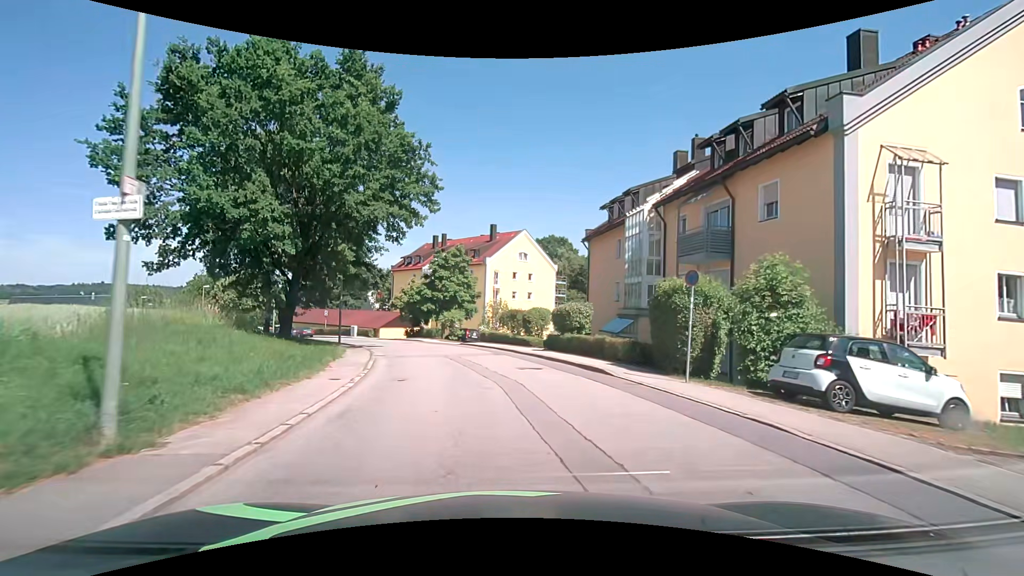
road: unclassified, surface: asphalt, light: Day
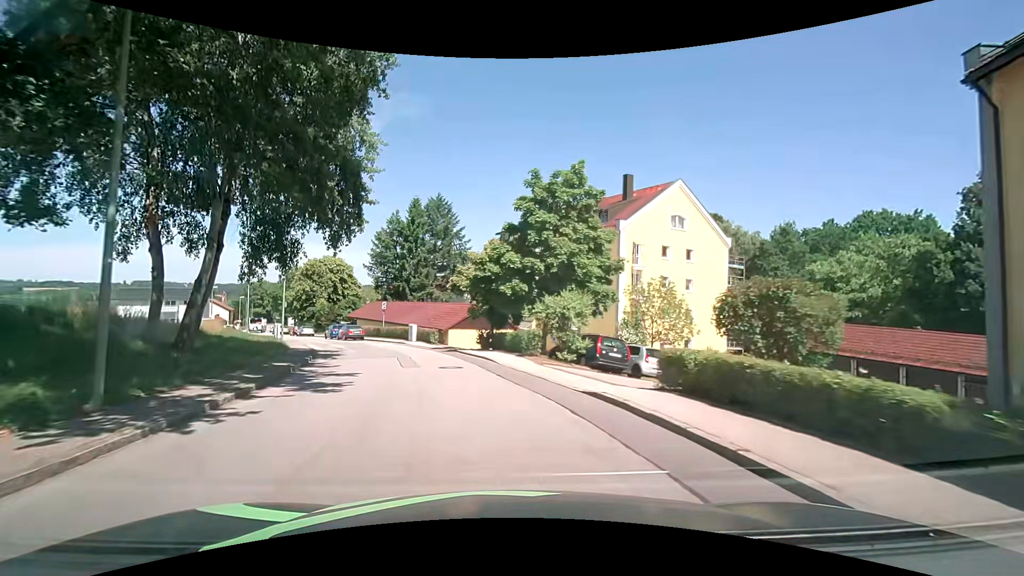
(-2.0, +25.0) m; -12°
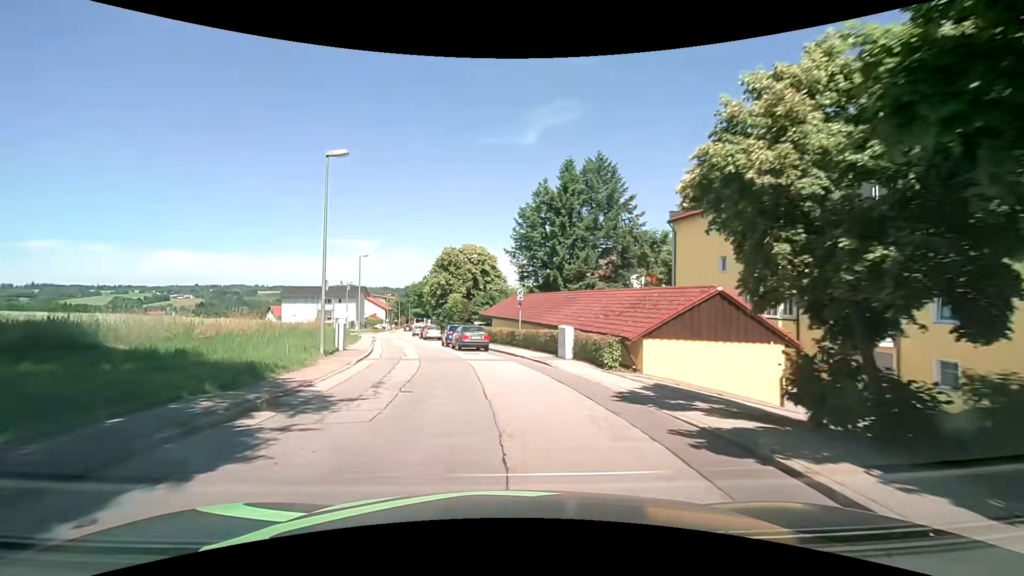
(-3.0, +19.5) m; -19°
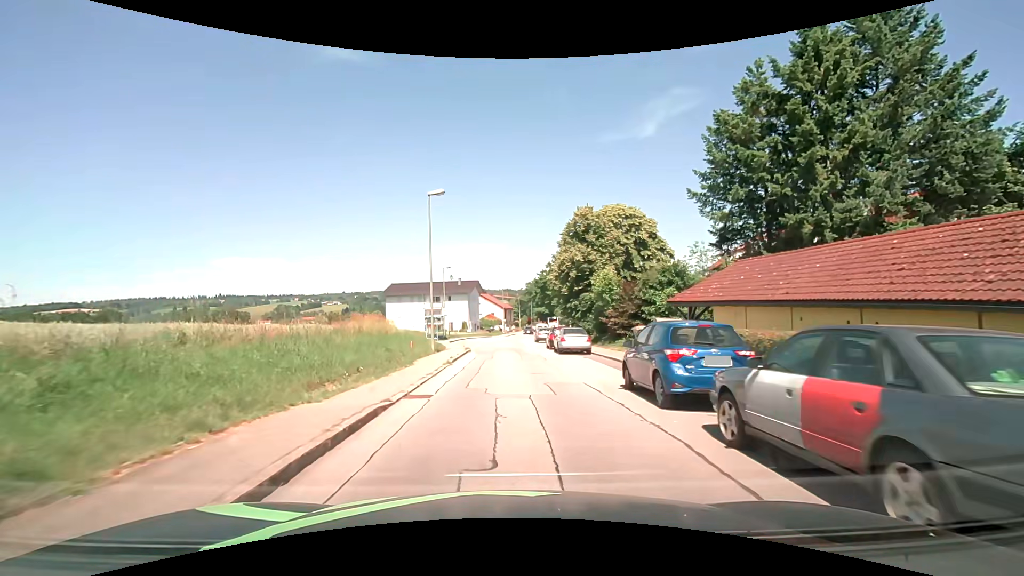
(-3.7, +24.2) m; -13°
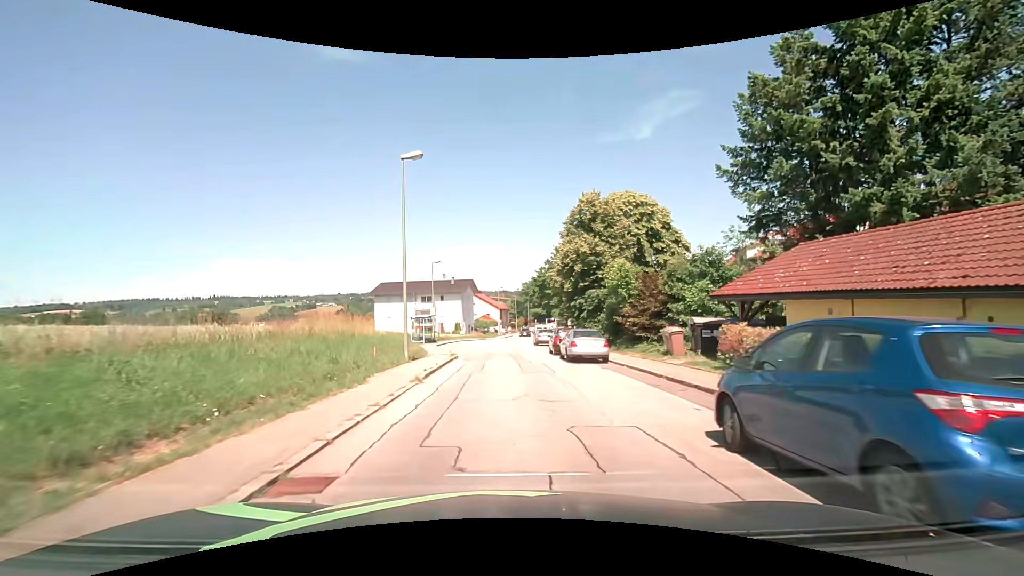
(0.0, +5.4) m; 0°
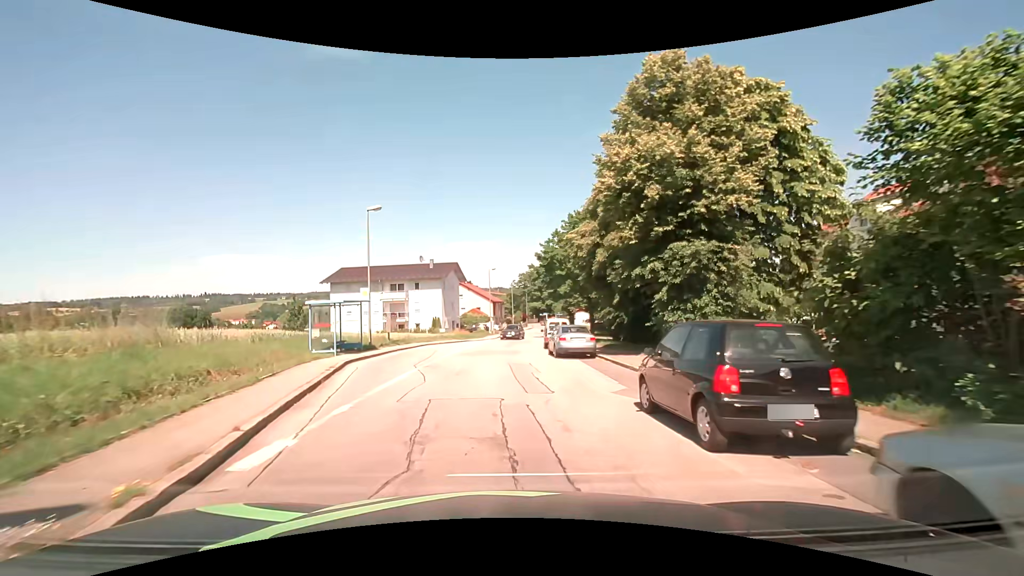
(+0.2, +20.4) m; +1°
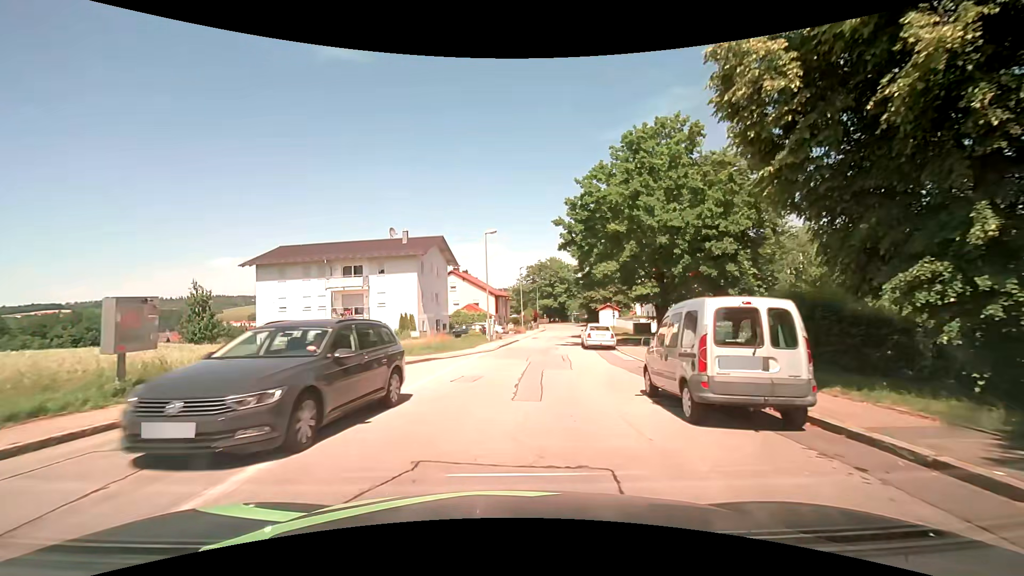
(-0.3, +22.8) m; -1°
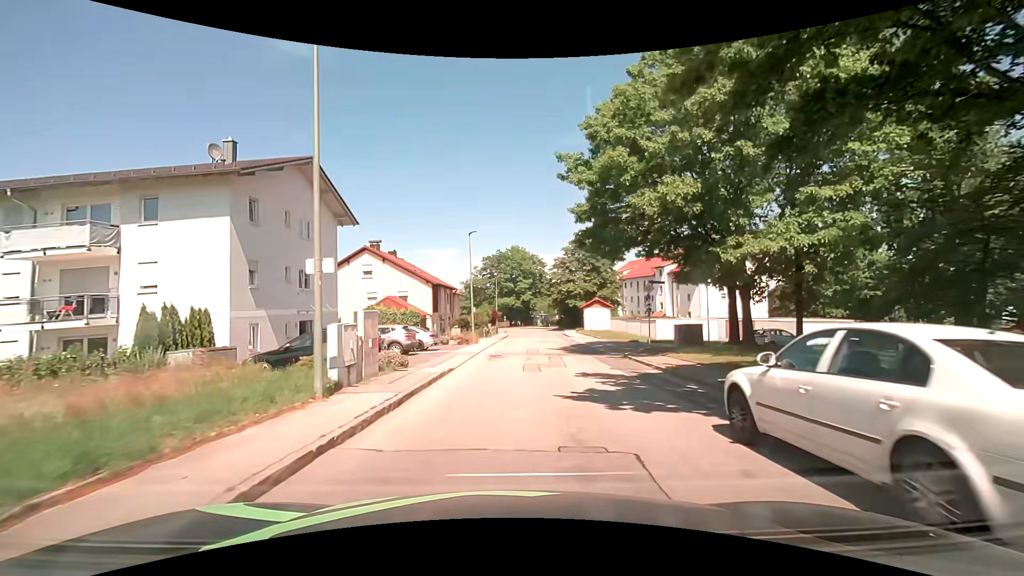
(+1.0, +25.3) m; +5°
(0, +10) (+1, +20) (+2, +30) (+3, +40) (+3, +50) (+4, +60) (+4, +70) (+4, +80) (+2, +90) (-1, +99) m
